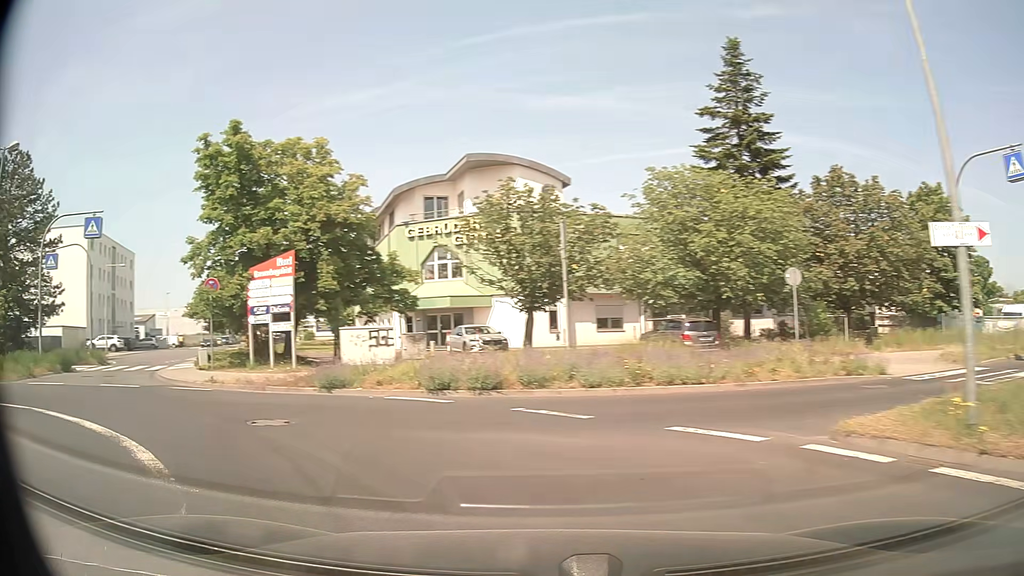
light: Day
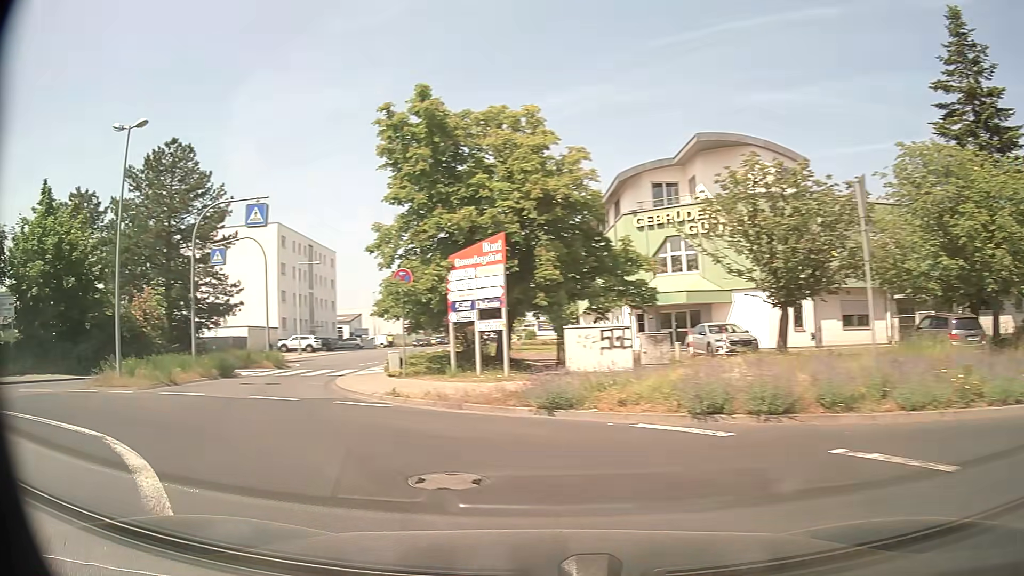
(-0.7, +3.9) m; -19°
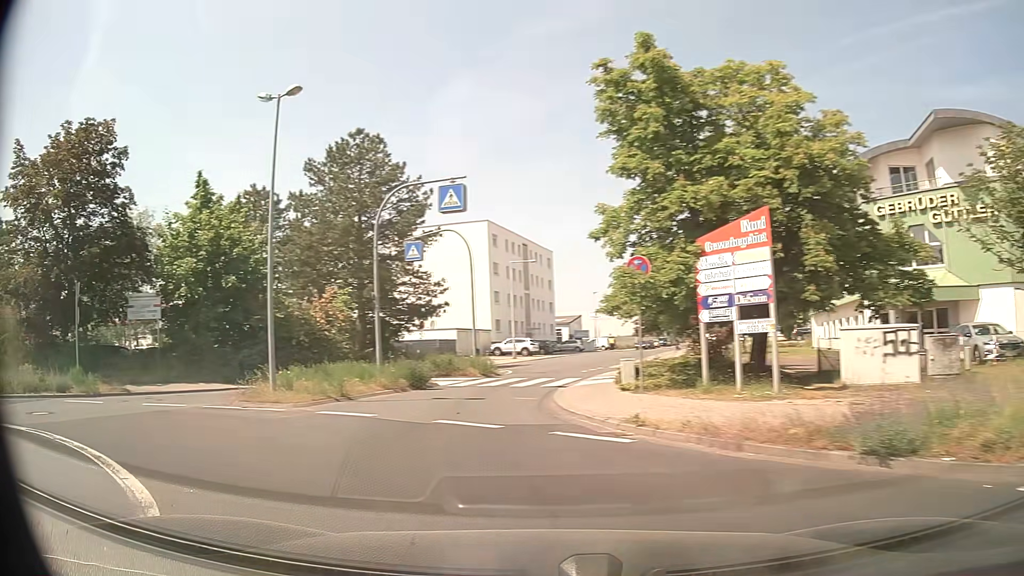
(-0.6, +3.9) m; -18°
